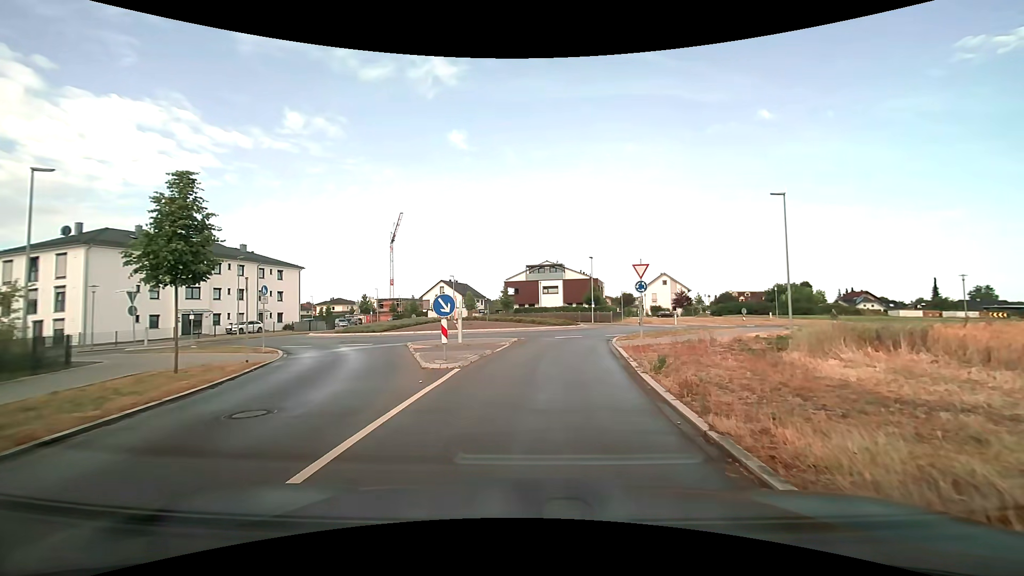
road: tertiary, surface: asphalt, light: Day
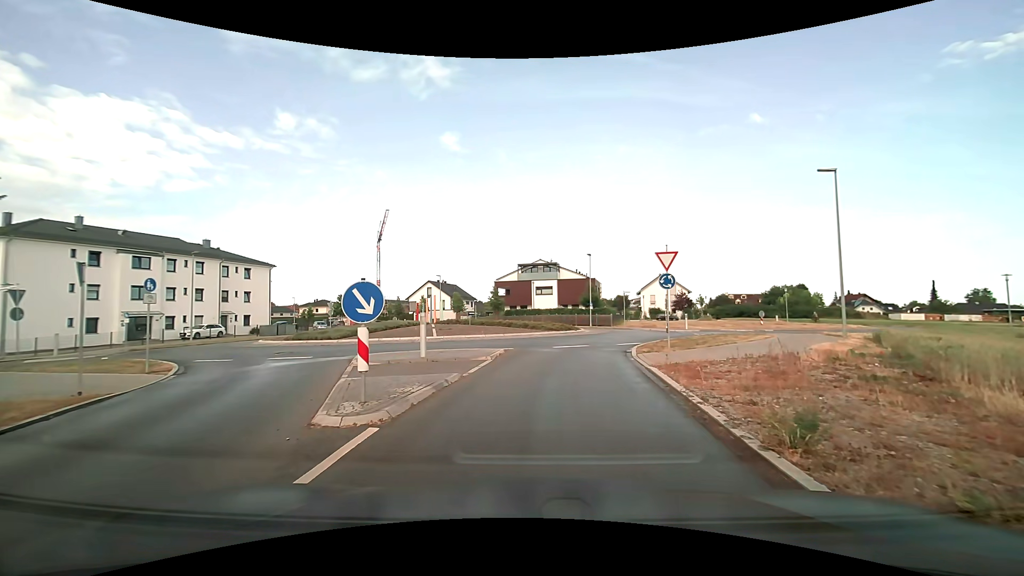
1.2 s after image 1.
(0.0, +5.7) m; 0°
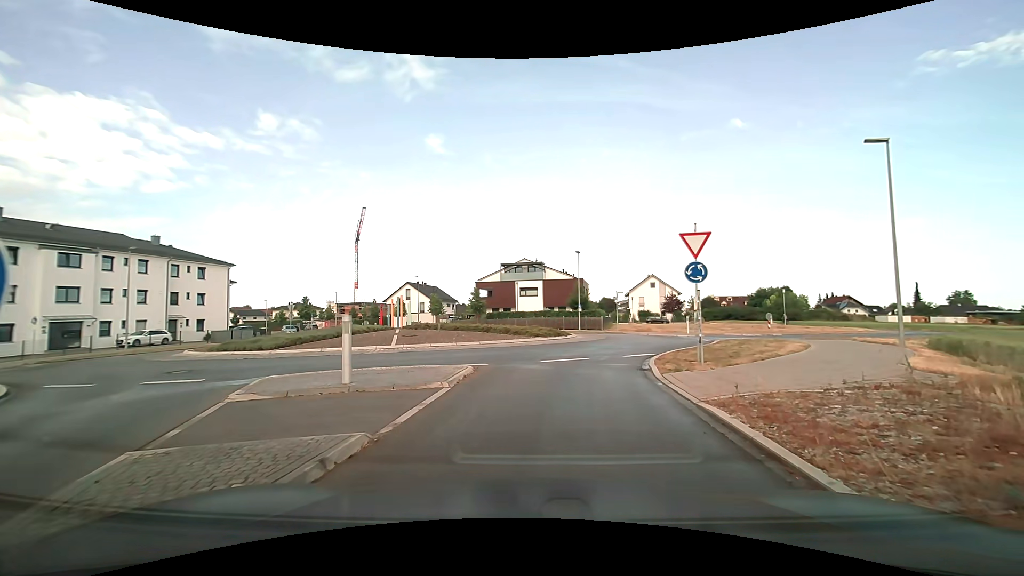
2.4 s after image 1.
(0.0, +4.9) m; +2°
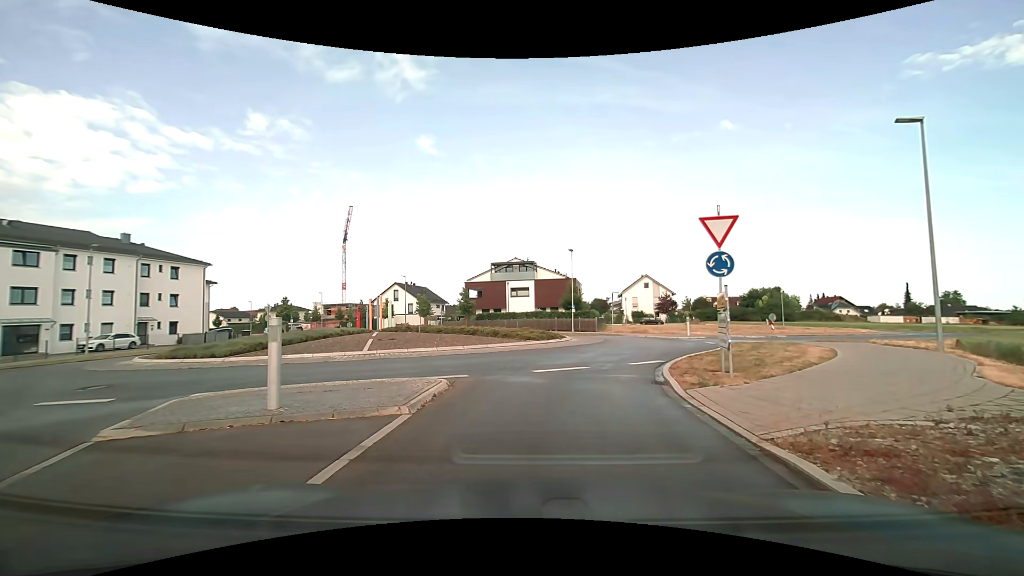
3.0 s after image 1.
(0.0, +2.4) m; 0°
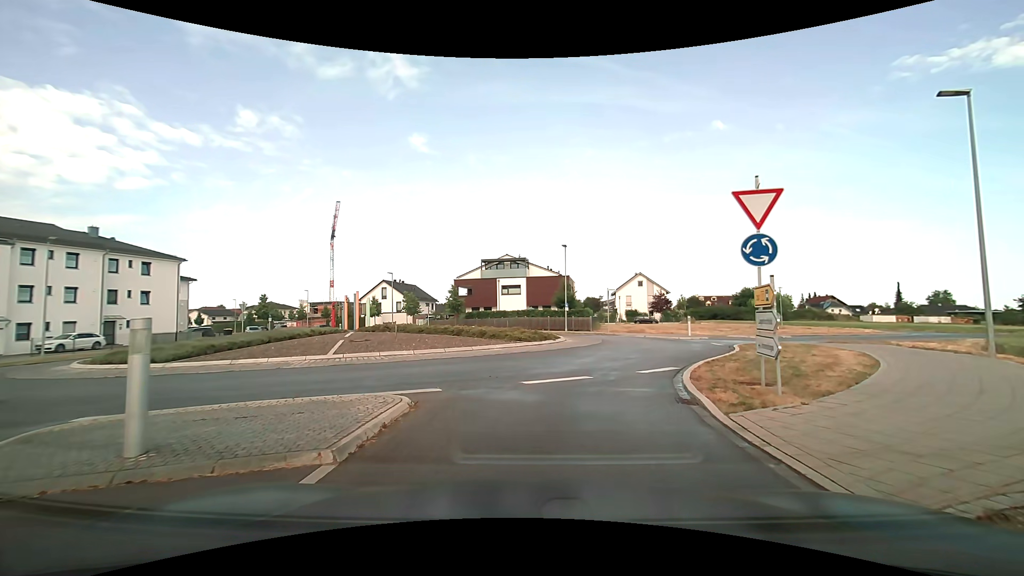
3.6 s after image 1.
(0.0, +2.3) m; +1°
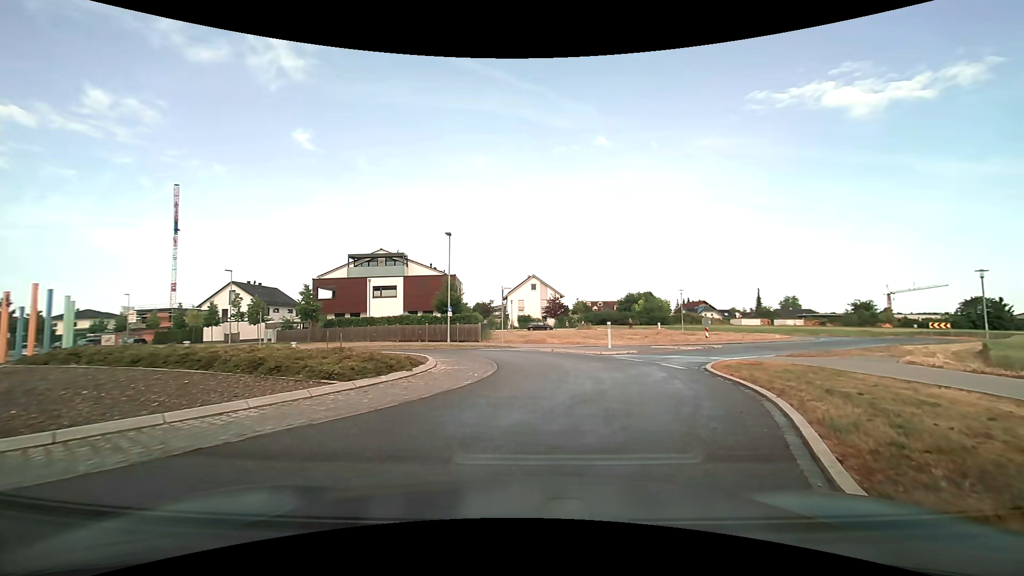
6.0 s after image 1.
(+0.8, +10.2) m; +11°
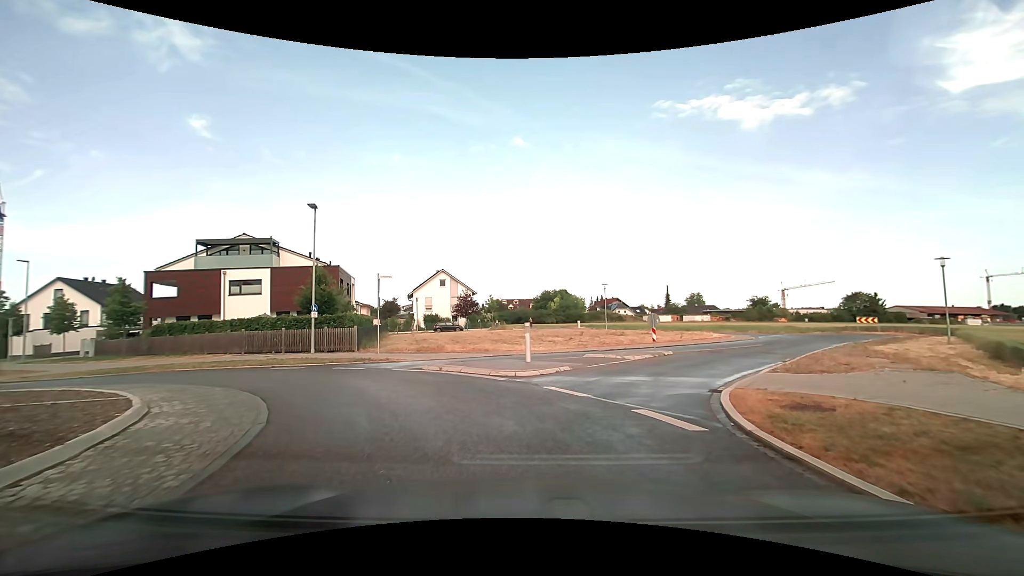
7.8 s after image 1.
(+1.1, +8.7) m; +11°
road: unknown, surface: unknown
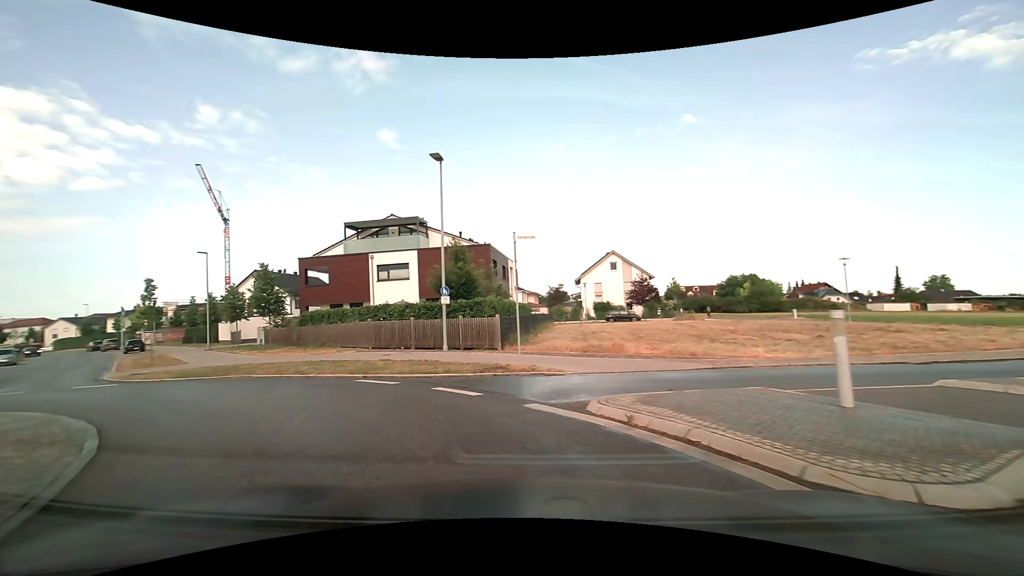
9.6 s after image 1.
(-1.0, +8.9) m; -19°
(-3, +9) (-12, +15) (-20, +20) (-26, +28) (-32, +36) (-38, +44) (-45, +51) (-52, +58) (-60, +65) (-68, +71) m
